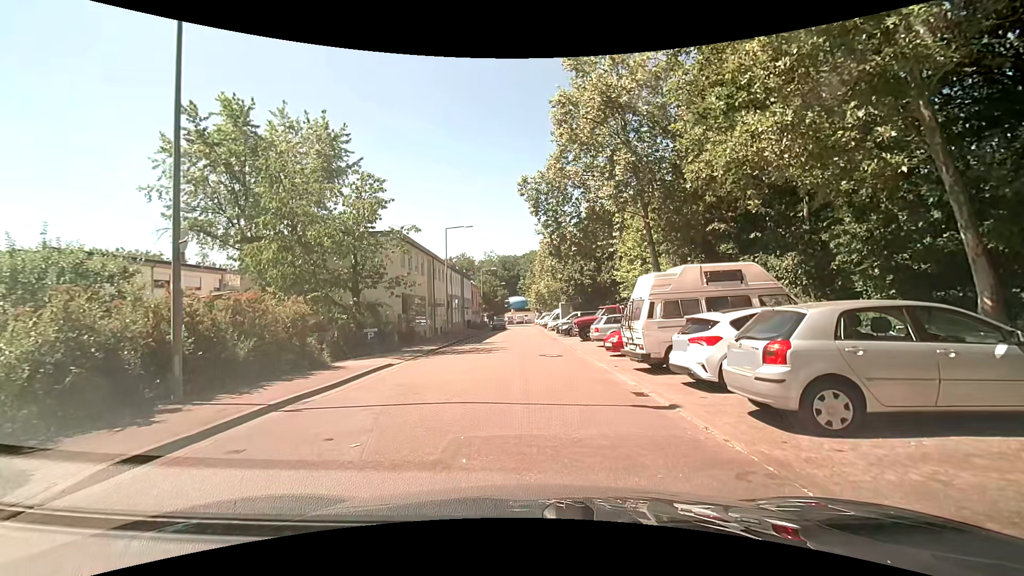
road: residential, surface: asphalt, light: Day
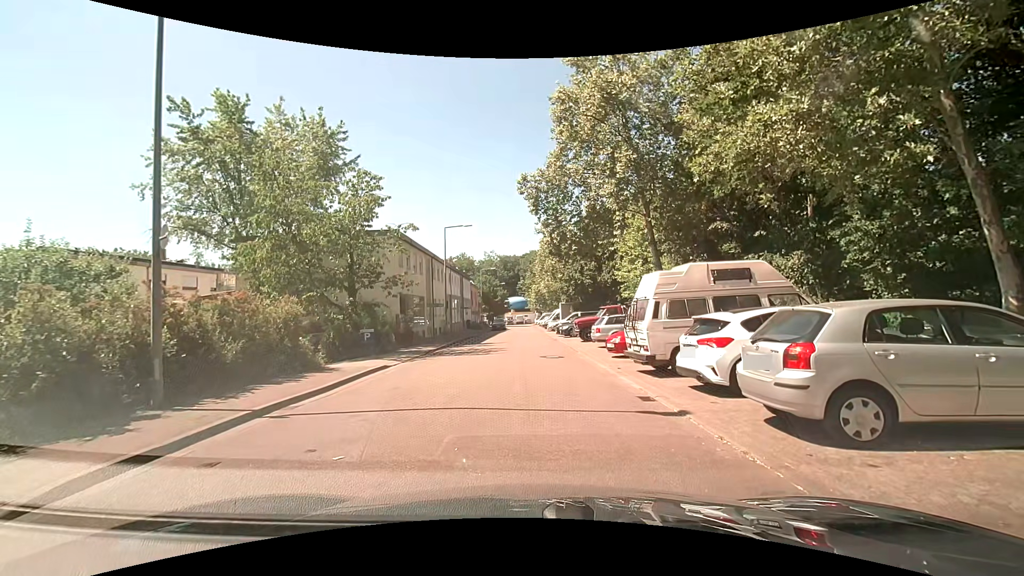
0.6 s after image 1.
(0.0, +0.5) m; 0°
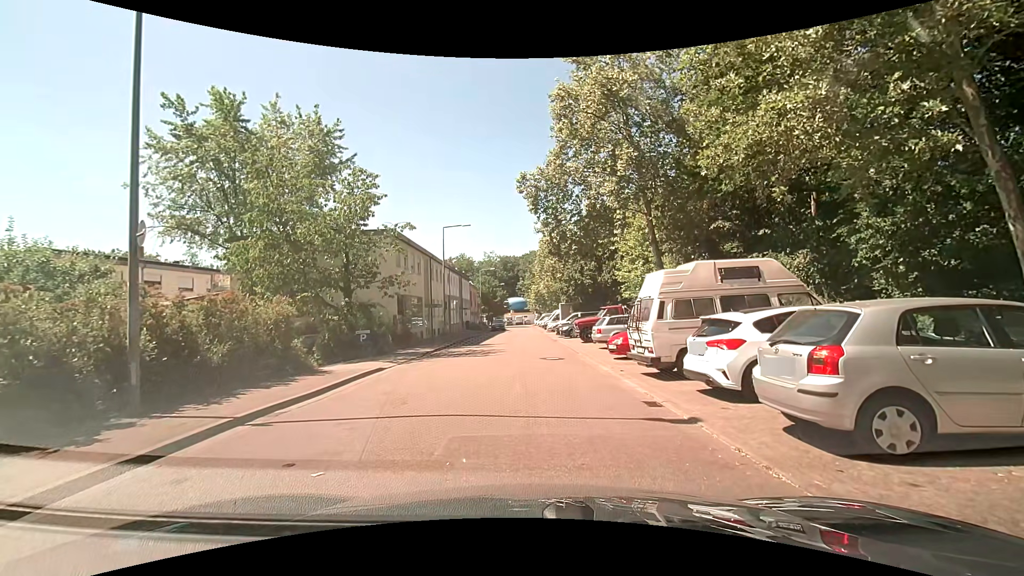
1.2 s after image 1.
(0.0, +0.5) m; 0°
